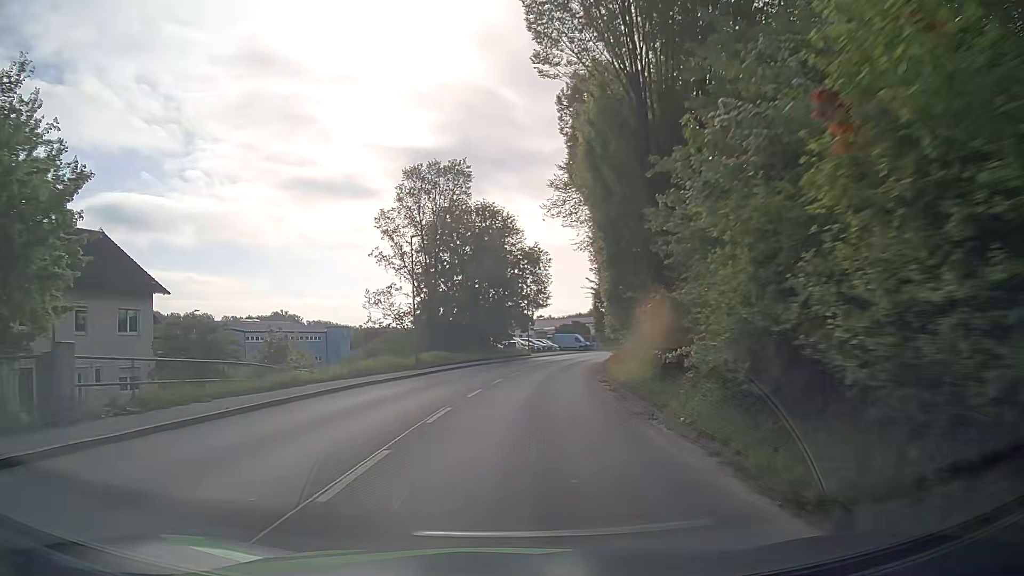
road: tertiary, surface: asphalt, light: Day
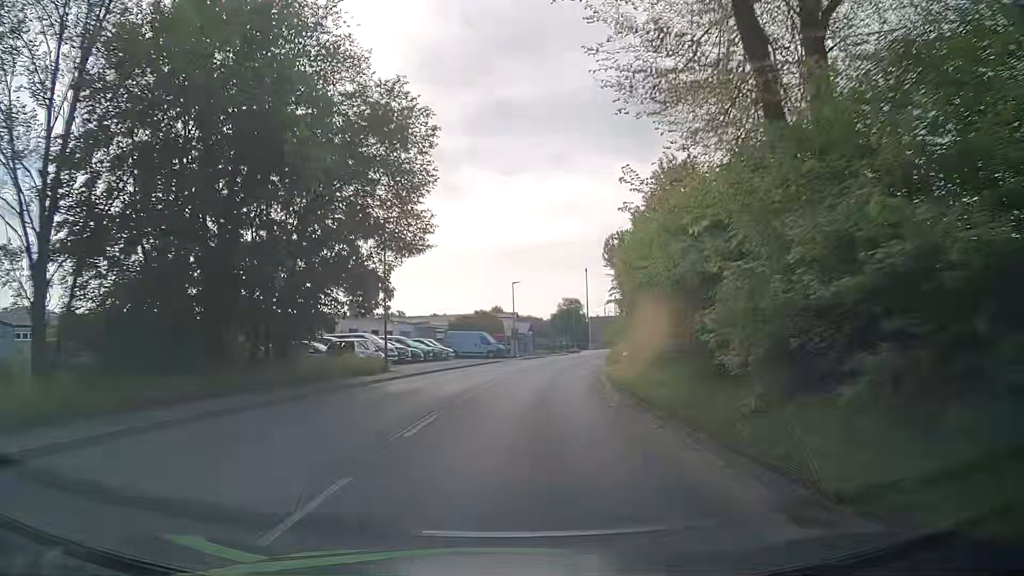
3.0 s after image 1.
(+2.9, +37.4) m; +8°
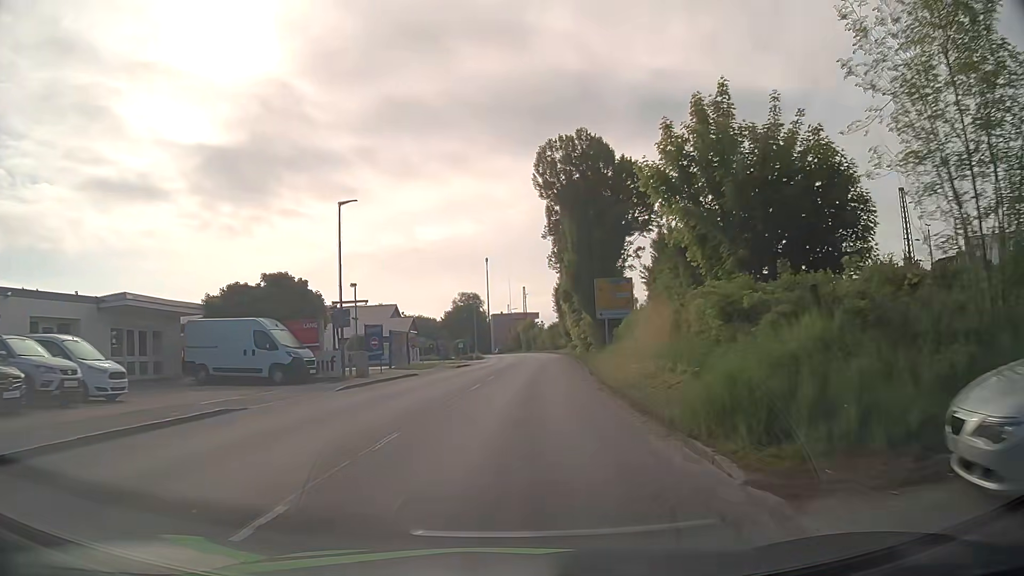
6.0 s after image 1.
(+3.3, +36.9) m; +9°
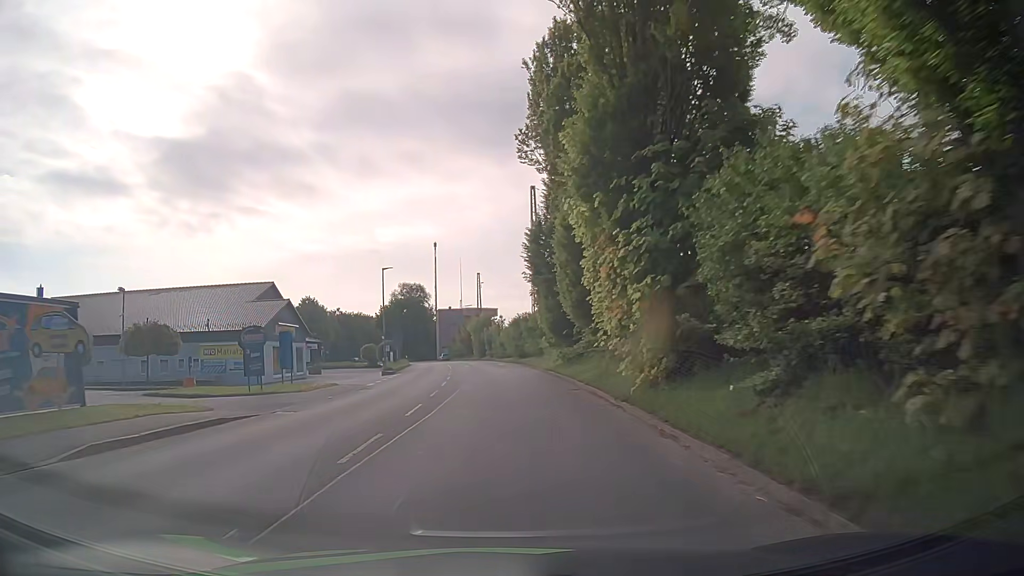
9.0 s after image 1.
(+2.0, +36.7) m; +4°
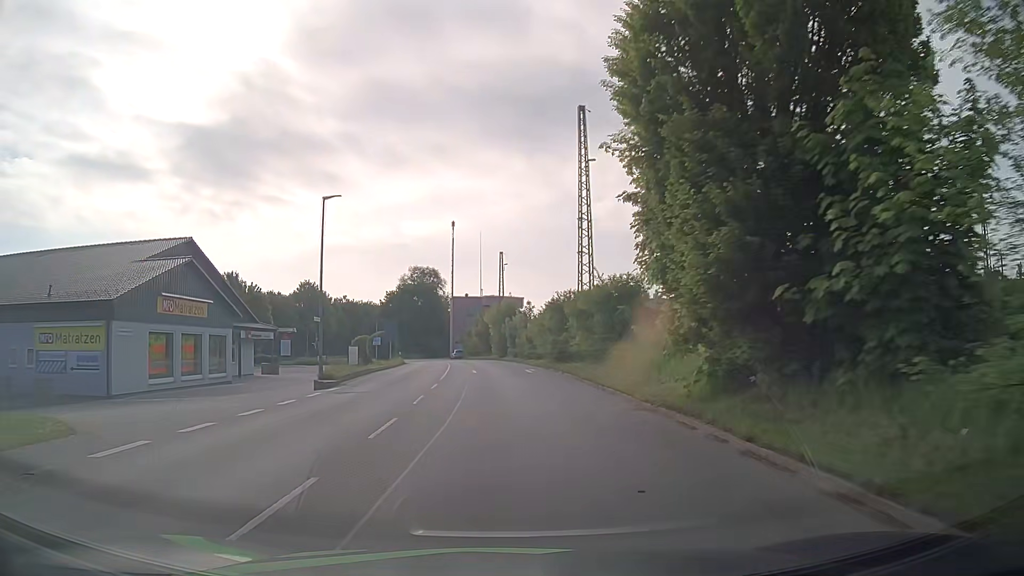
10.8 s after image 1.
(-0.5, +22.1) m; -3°
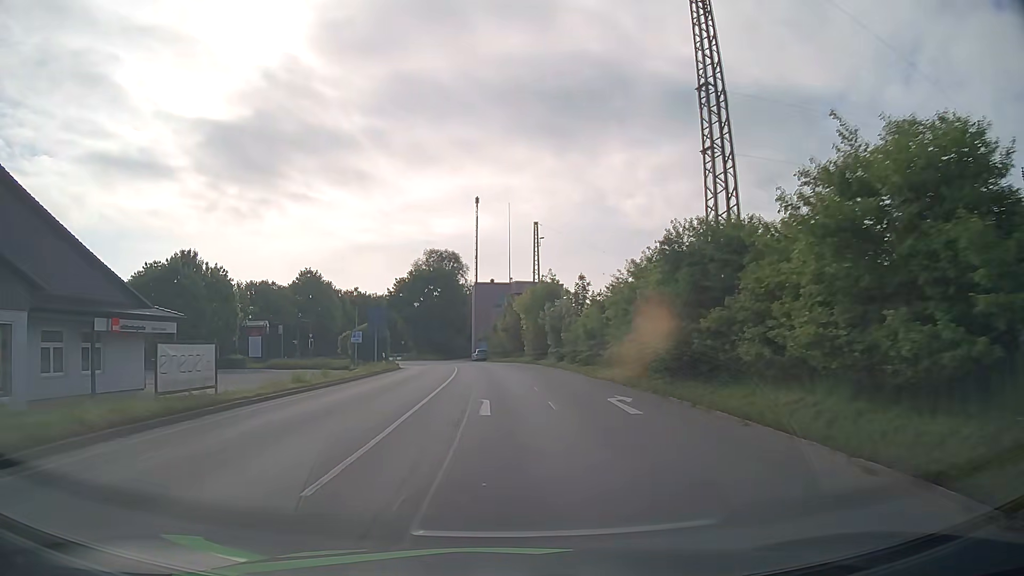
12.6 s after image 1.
(-0.4, +22.2) m; -2°
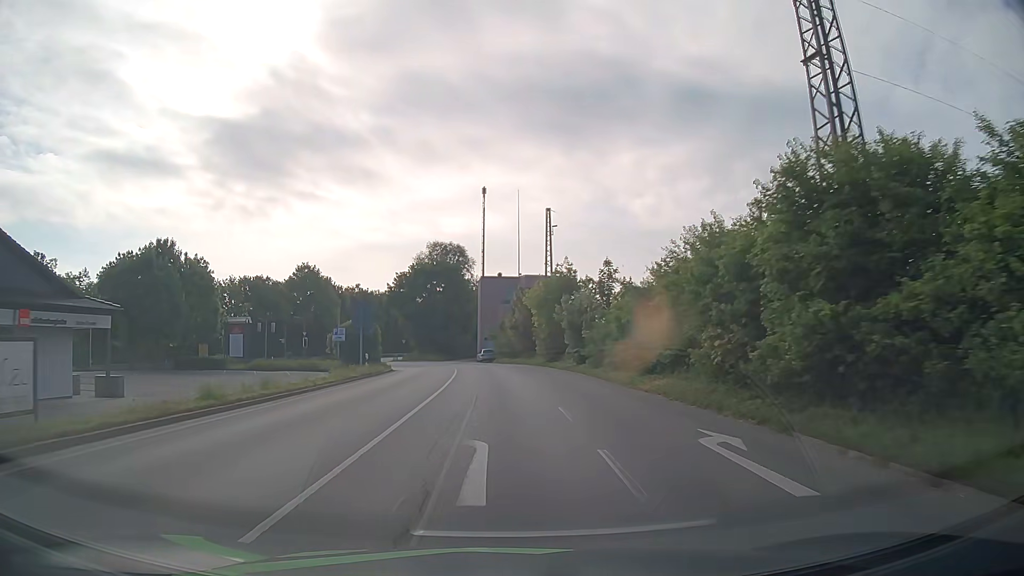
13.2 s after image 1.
(-0.1, +7.3) m; -1°
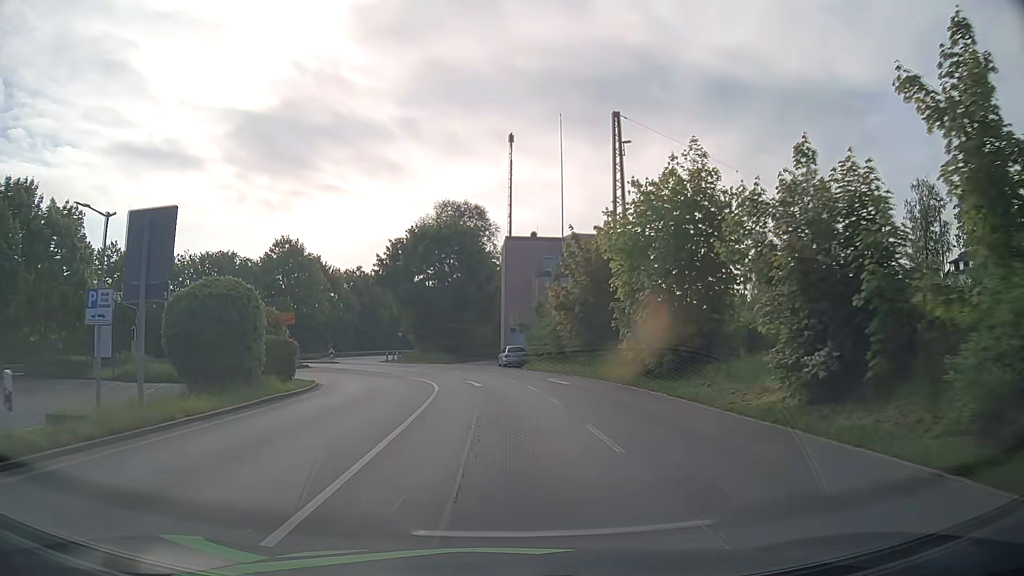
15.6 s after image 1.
(-0.5, +27.1) m; -2°
(0, +10) (0, +20) (-2, +30) (-5, +39) (-9, +48) (-15, +56) (-24, +61) (-34, +60) (-42, +54) (-47, +46) m
